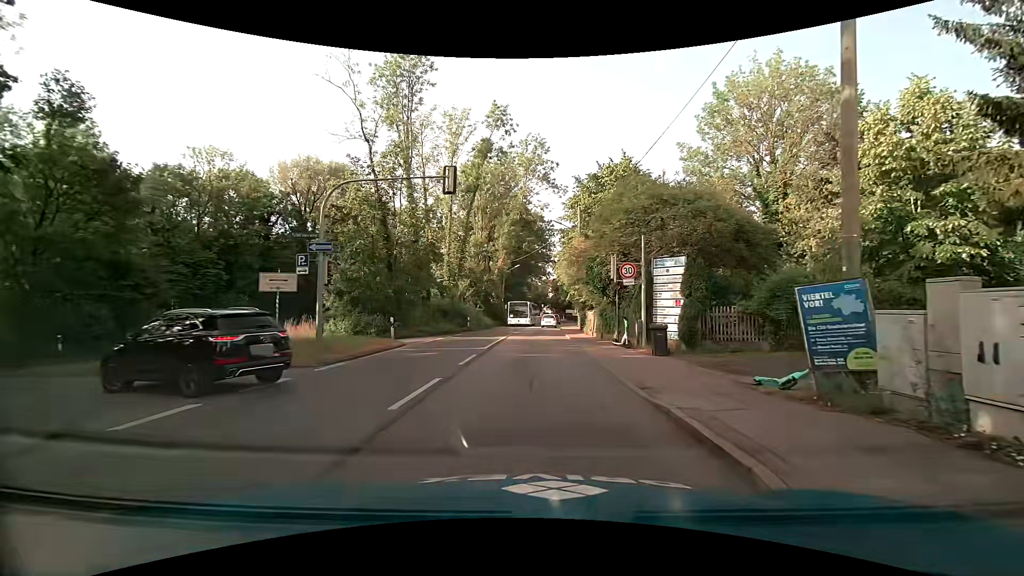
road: secondary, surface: asphalt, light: Day
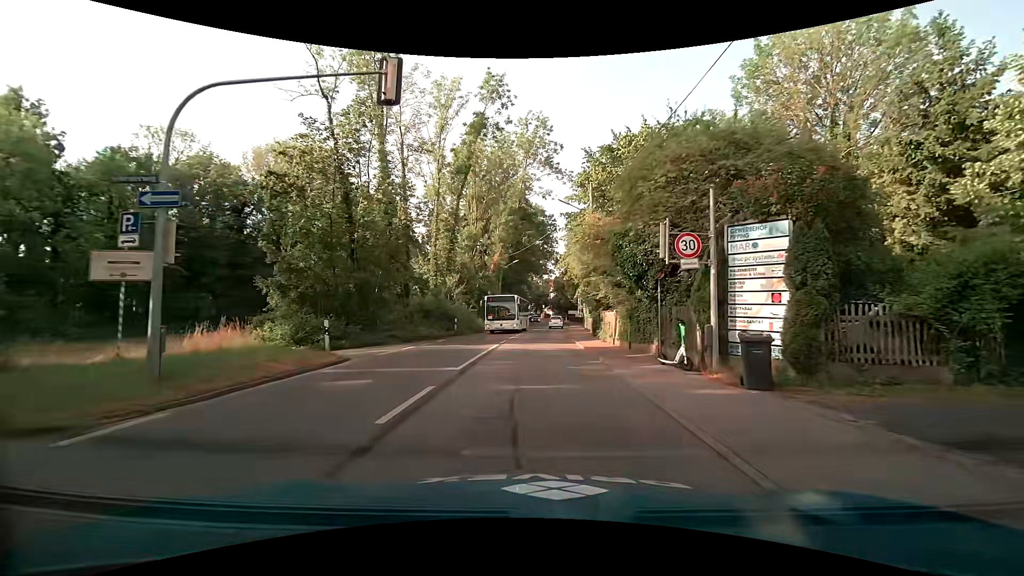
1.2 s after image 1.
(+0.1, +7.3) m; 0°
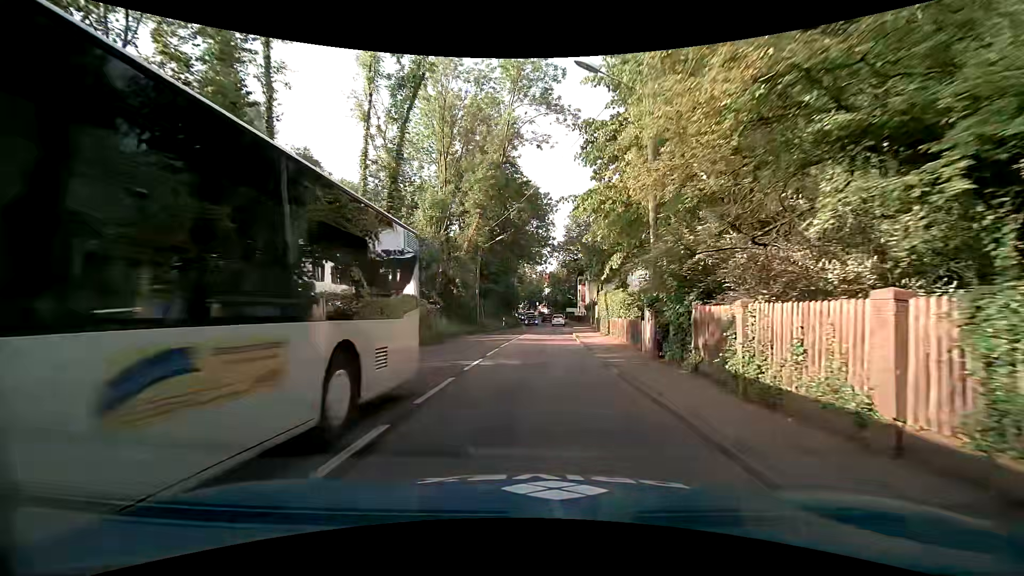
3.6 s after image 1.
(+0.2, +16.9) m; +1°
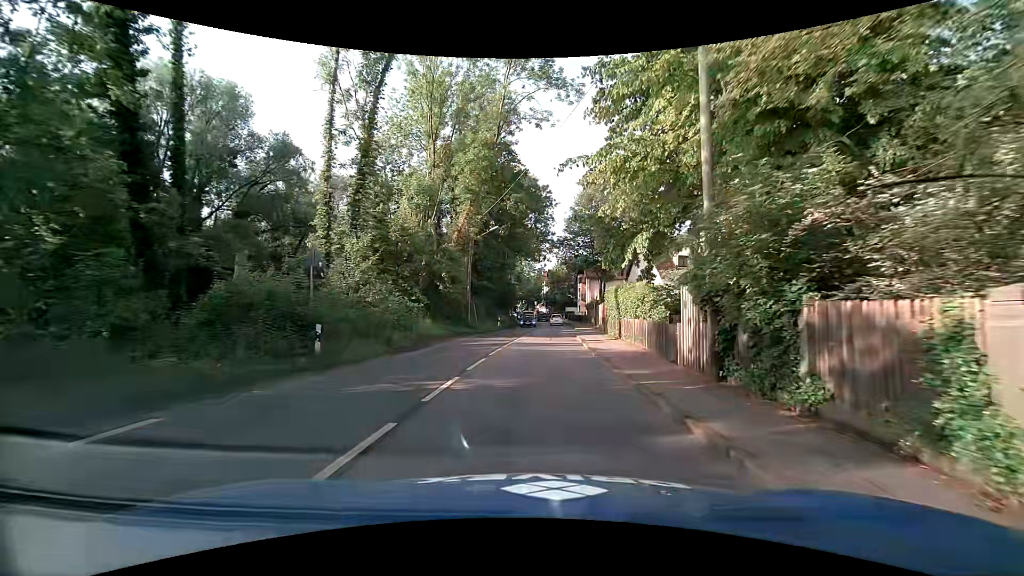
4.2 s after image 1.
(0.0, +4.4) m; +1°
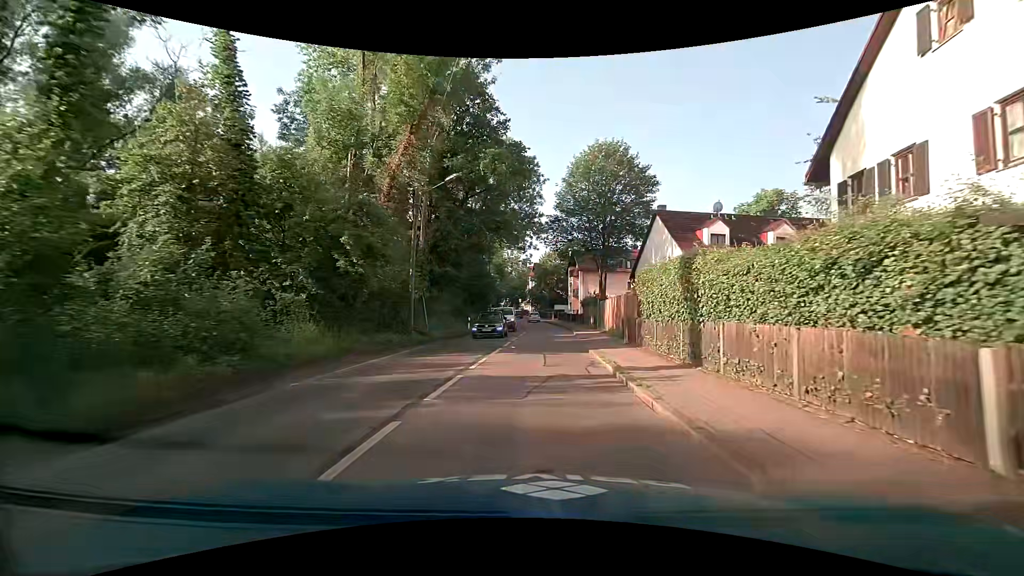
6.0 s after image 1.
(+0.1, +13.5) m; 0°
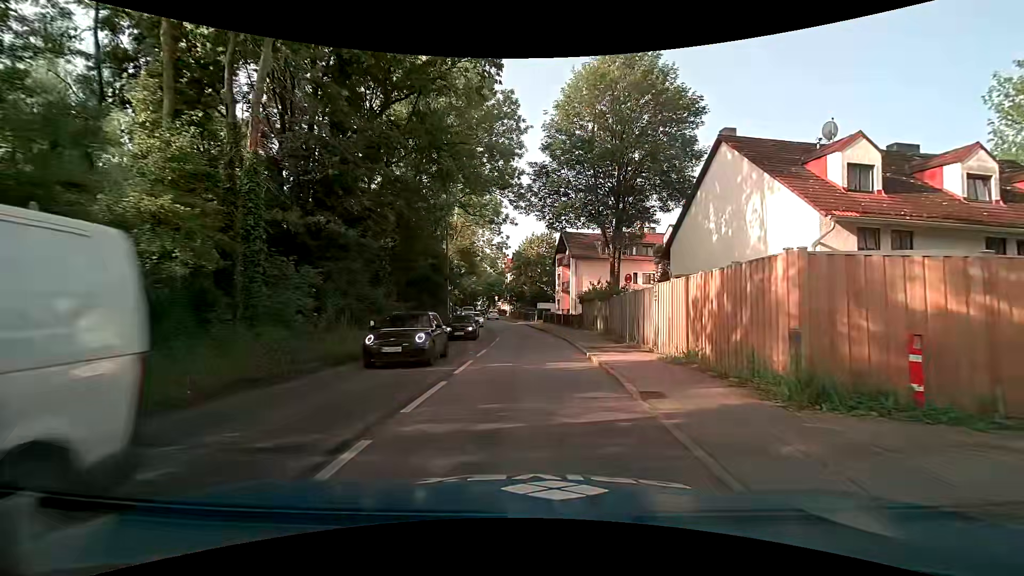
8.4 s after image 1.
(+0.9, +18.9) m; +4°
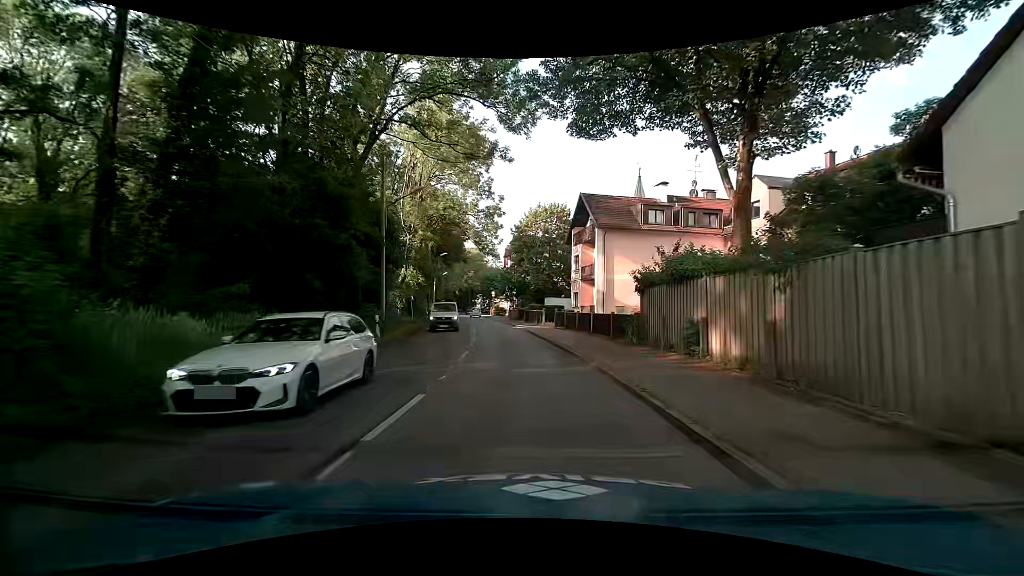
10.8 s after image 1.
(0.0, +20.0) m; -1°
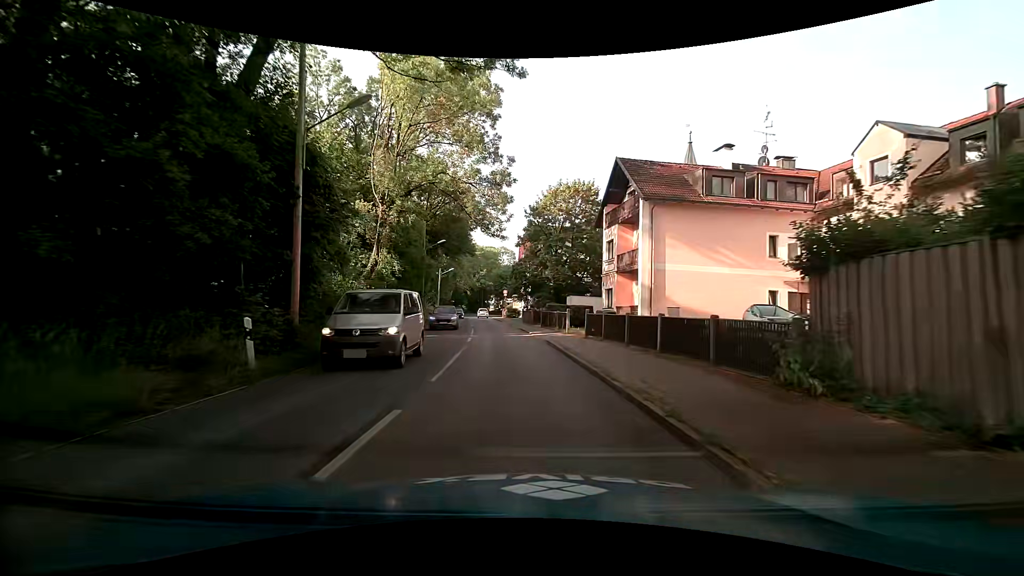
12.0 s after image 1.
(-0.2, +10.4) m; -2°
(0, +10) (-1, +20) (-2, +30) (-3, +40) (-5, +50) (-6, +60) (-7, +70) (-8, +79) (-9, +89) (-10, +99) m
